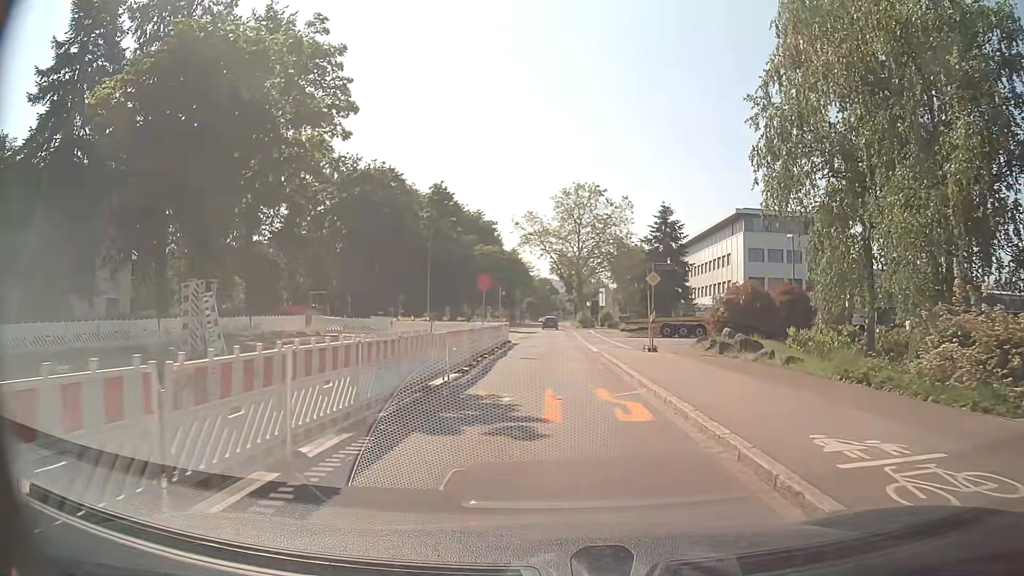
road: tertiary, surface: asphalt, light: Day
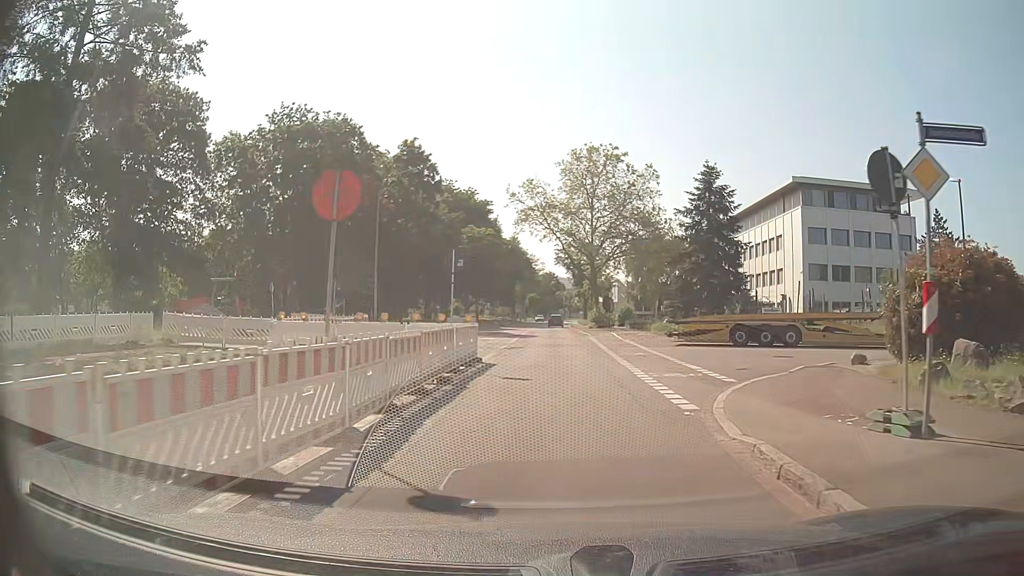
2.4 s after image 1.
(0.0, +18.1) m; -1°
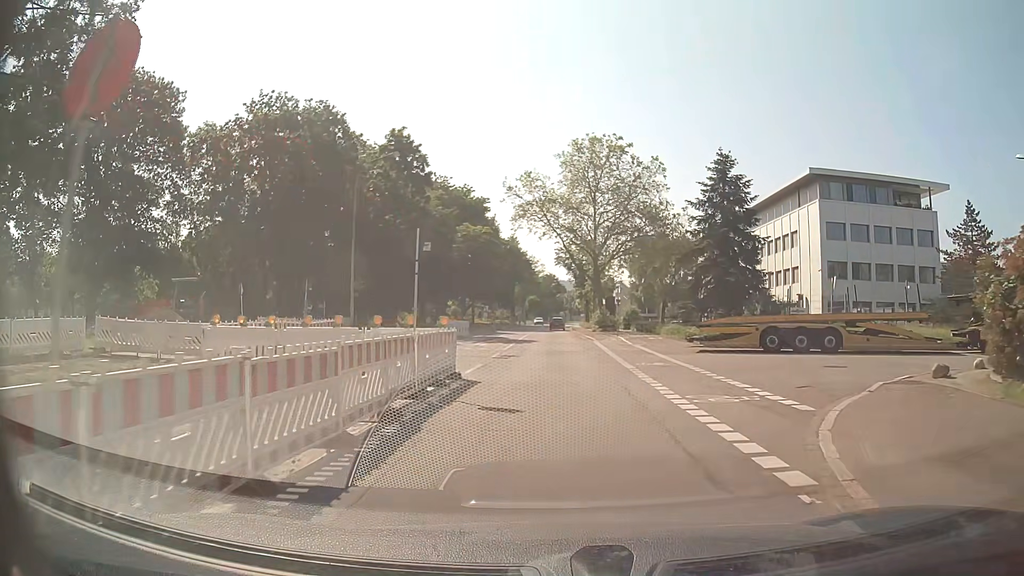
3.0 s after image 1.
(+0.1, +4.5) m; +2°
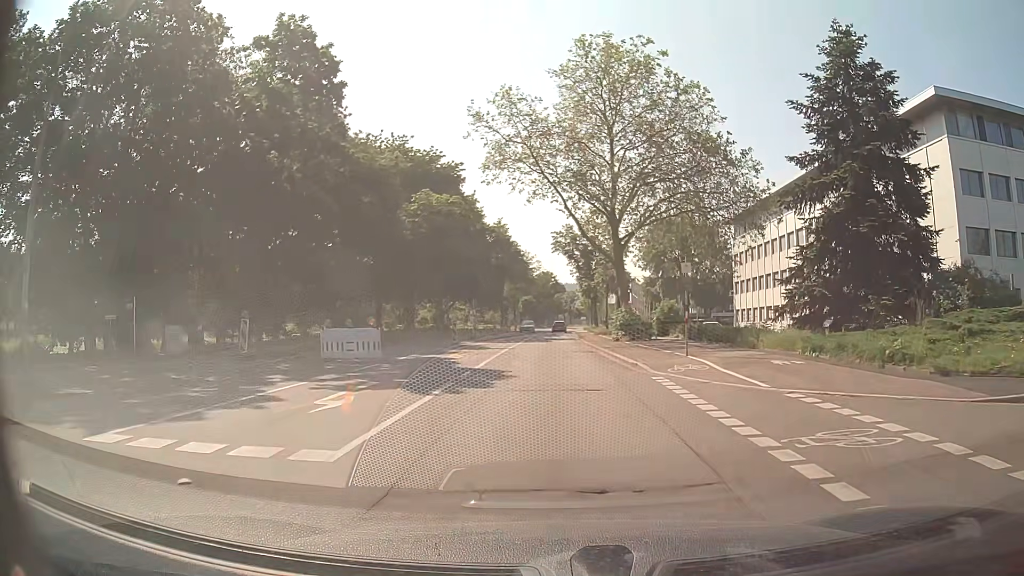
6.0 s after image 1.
(-0.2, +22.5) m; 0°
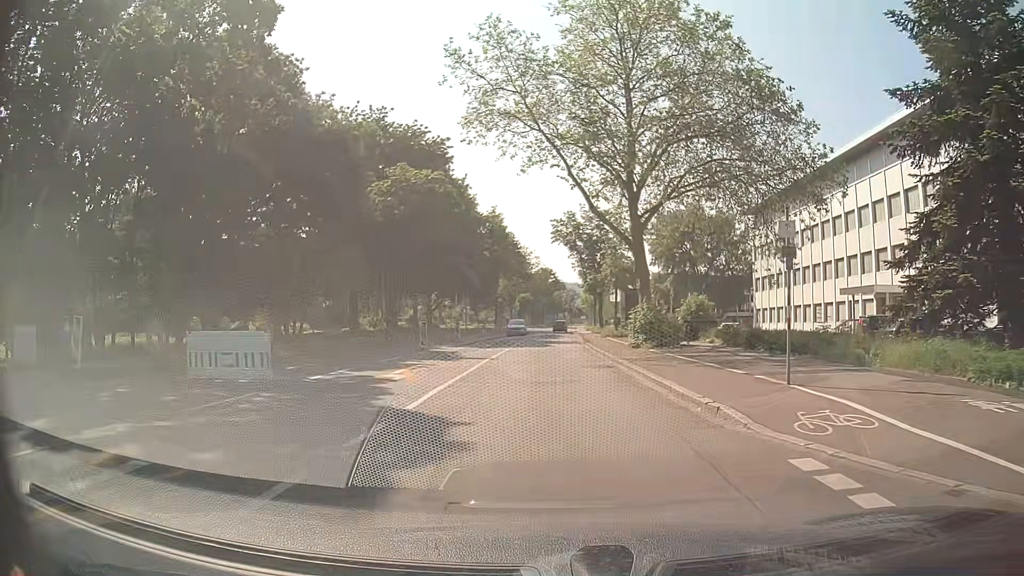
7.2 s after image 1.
(0.0, +8.9) m; 0°
